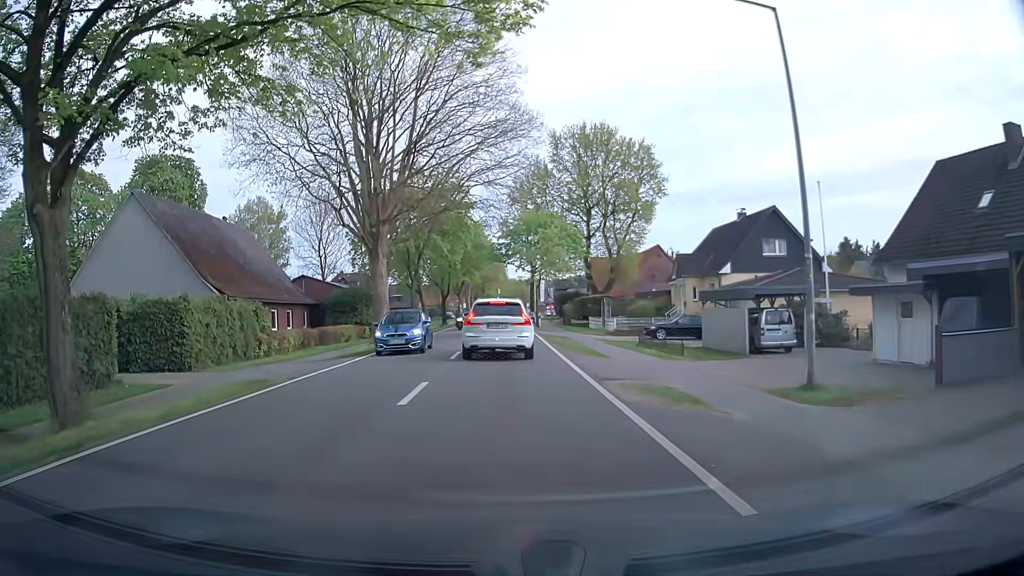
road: tertiary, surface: asphalt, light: Day
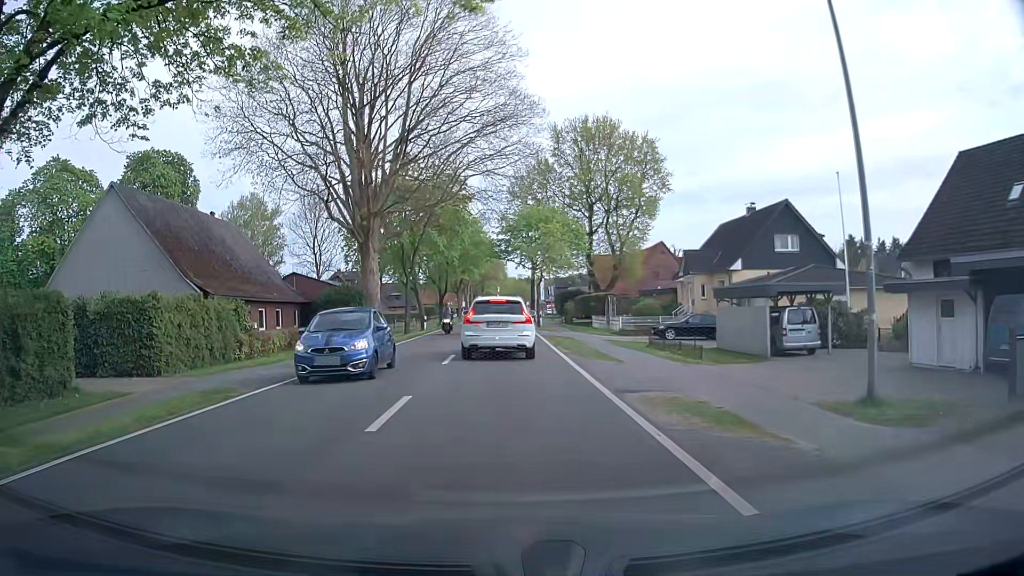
(0.0, +2.2) m; -2°
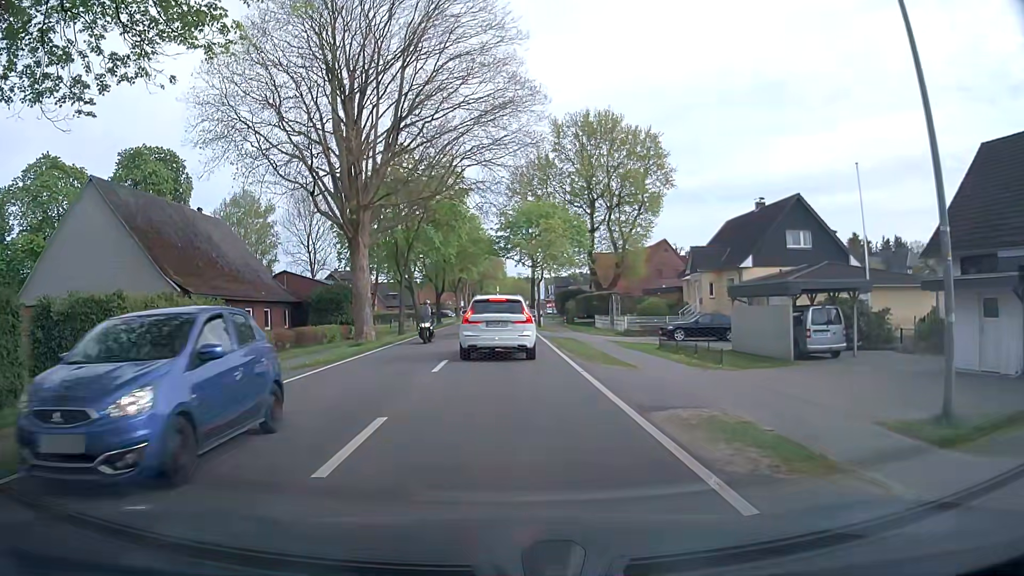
(0.0, +2.1) m; +1°
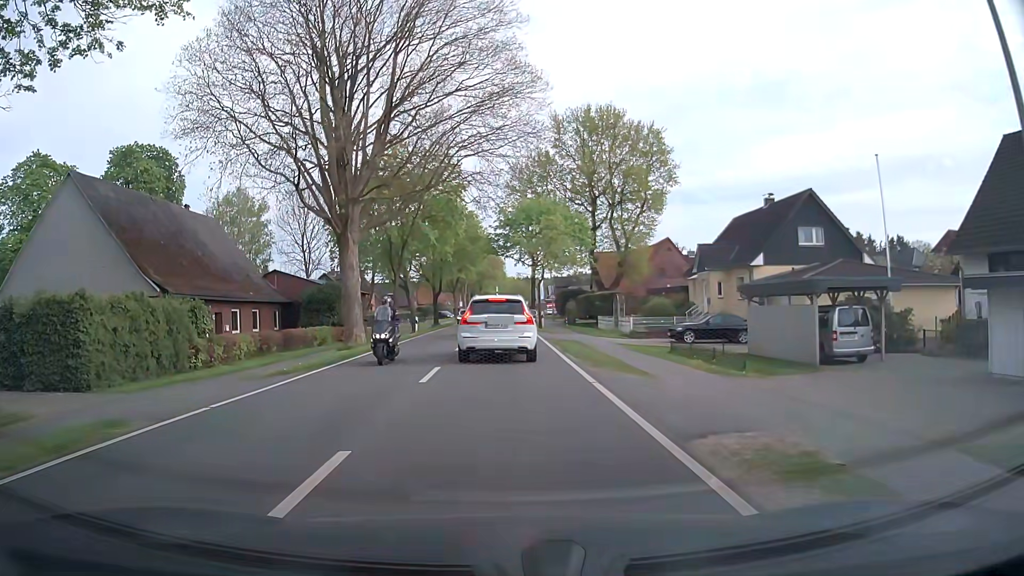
(0.0, +1.9) m; 0°
